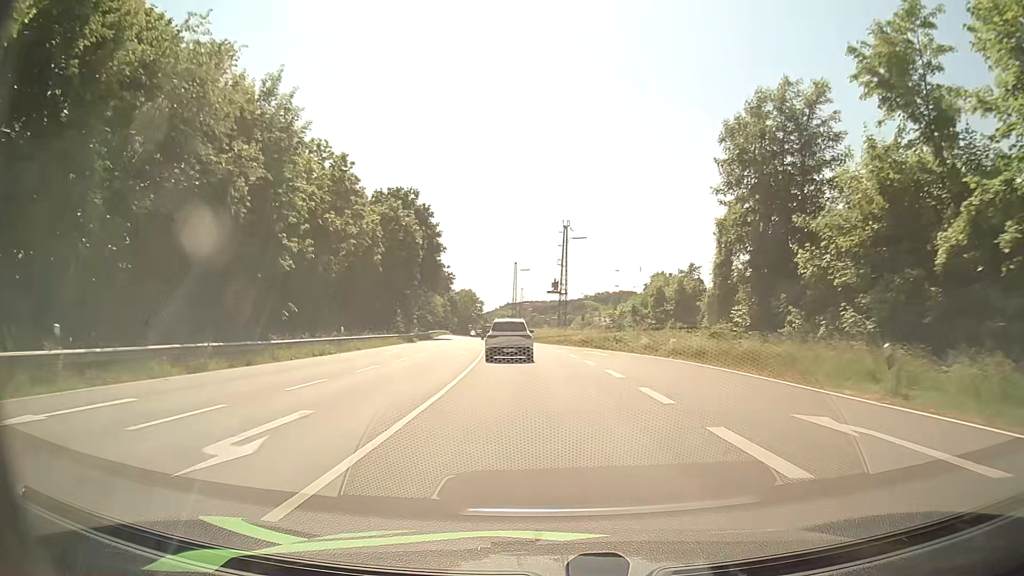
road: primary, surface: asphalt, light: Day
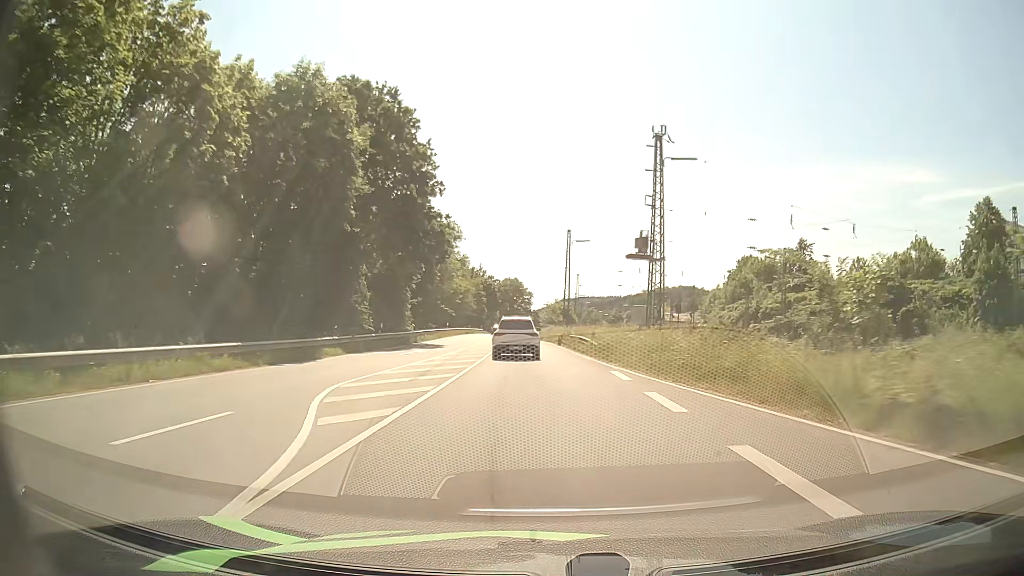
(-1.1, +37.5) m; -4°
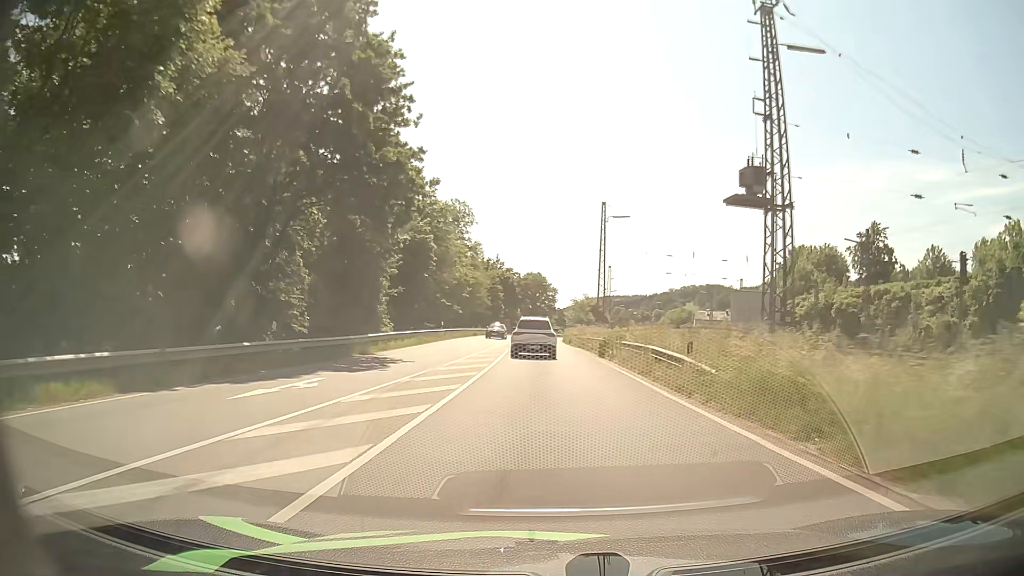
(-0.5, +18.7) m; -2°
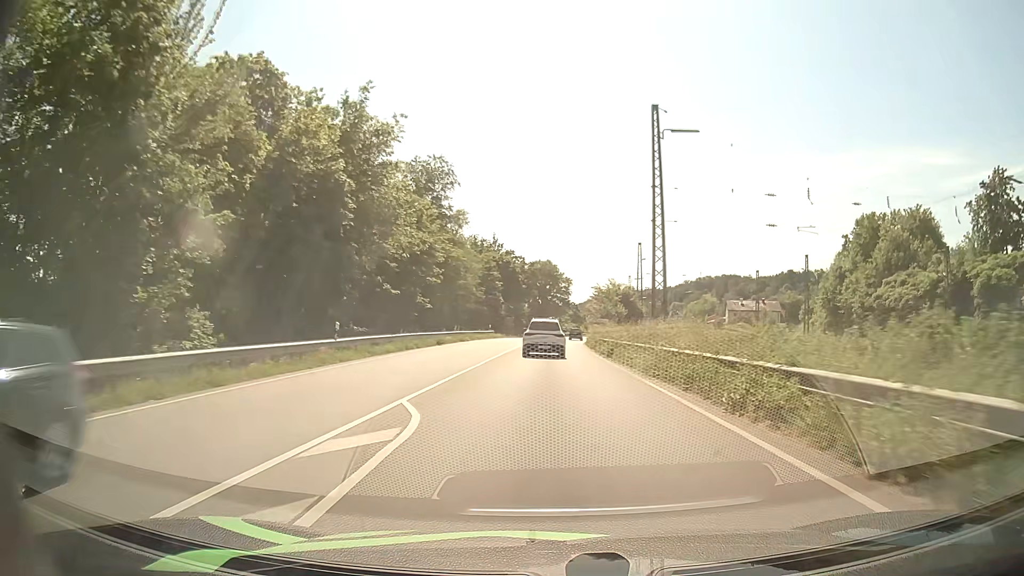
(-0.3, +28.9) m; -1°
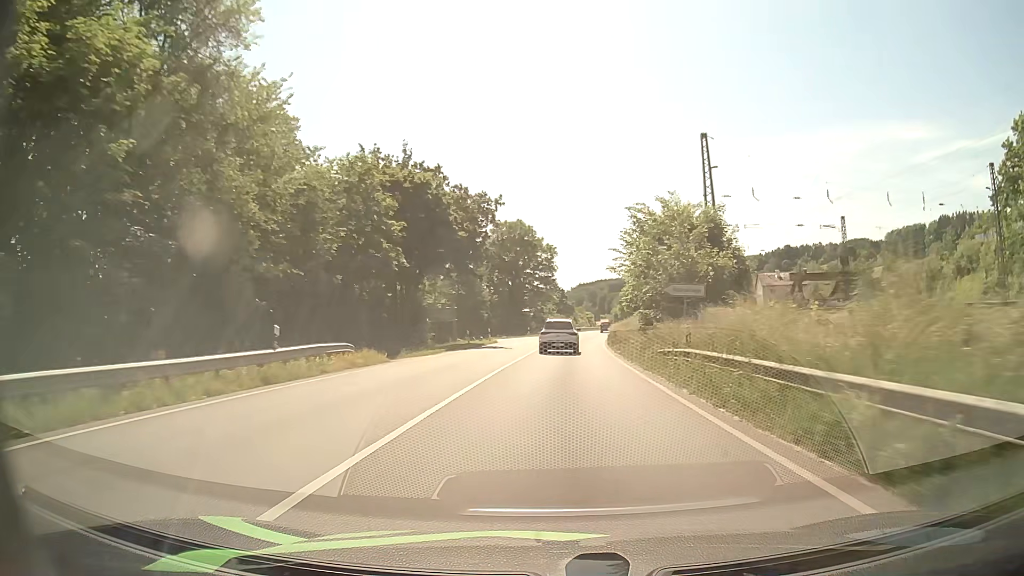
(+0.1, +51.5) m; +1°
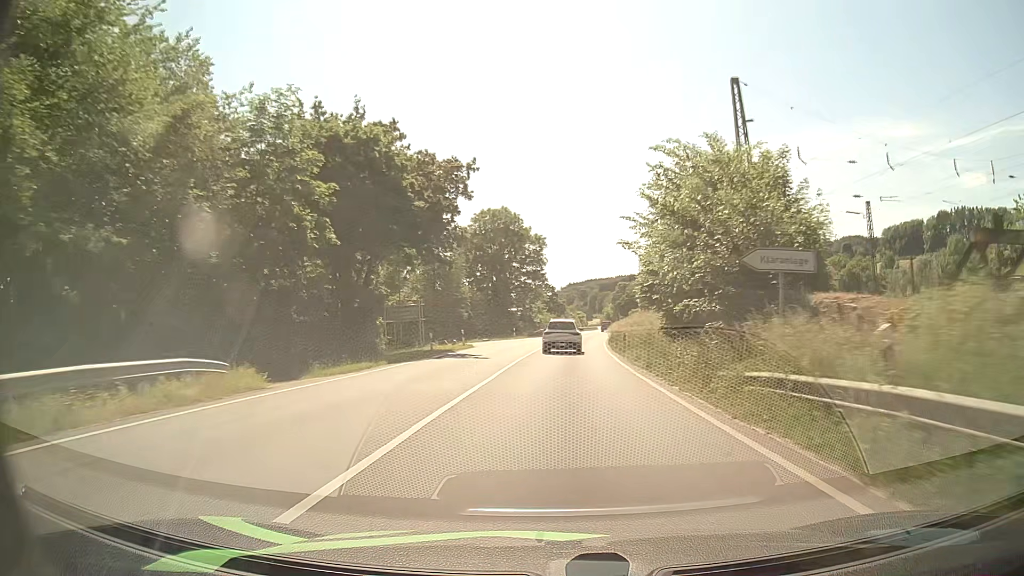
(+0.1, +10.8) m; +1°
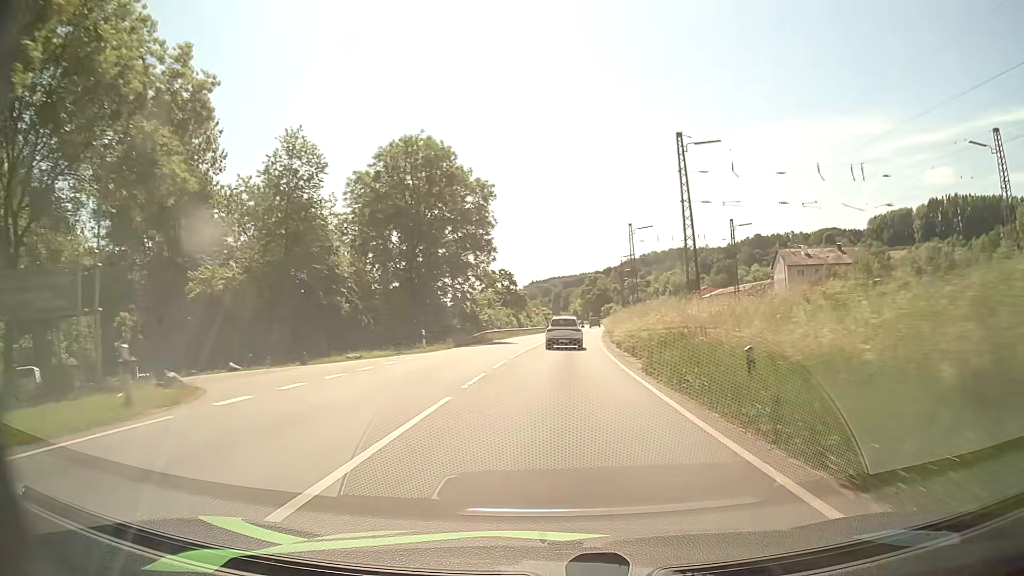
(+0.9, +33.4) m; +3°
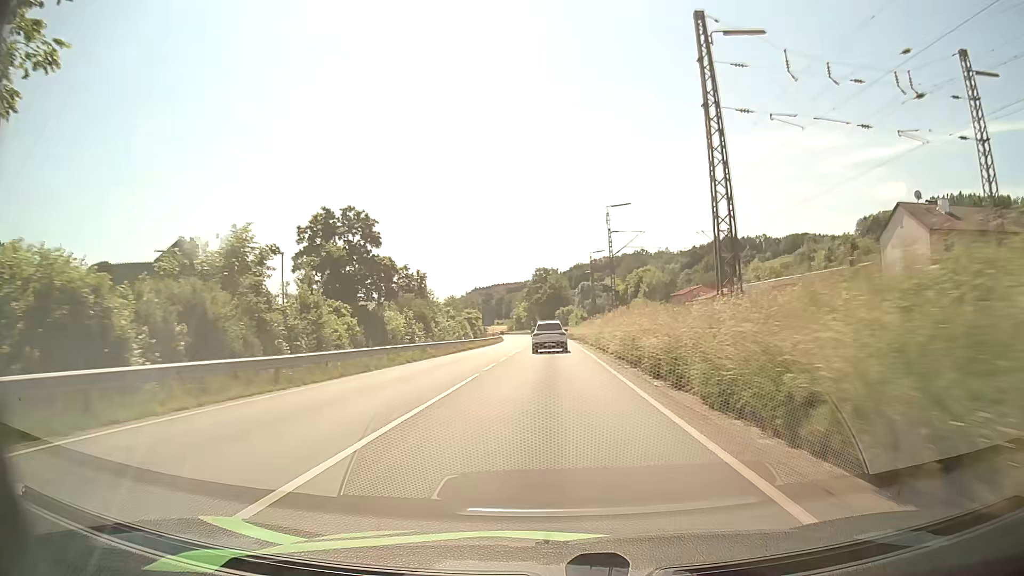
(+2.4, +59.1) m; +4°
(0, +10) (0, +20) (0, +30) (0, +40) (0, +50) (0, +60) (0, +70) (0, +80) (0, +90) (-1, +100) m
